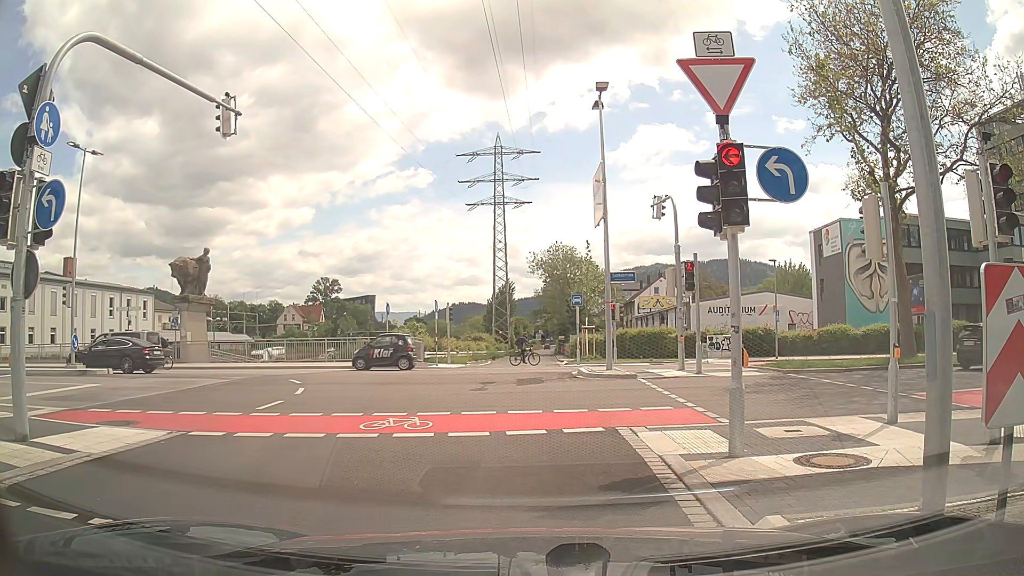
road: trunk_link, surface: asphalt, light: Day
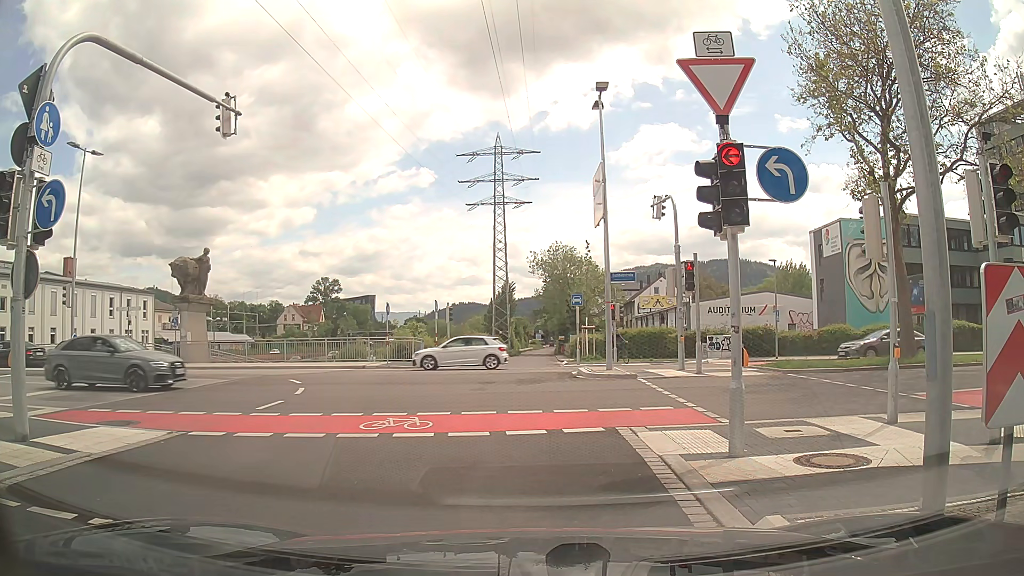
(0.0, 0.0) m; 0°
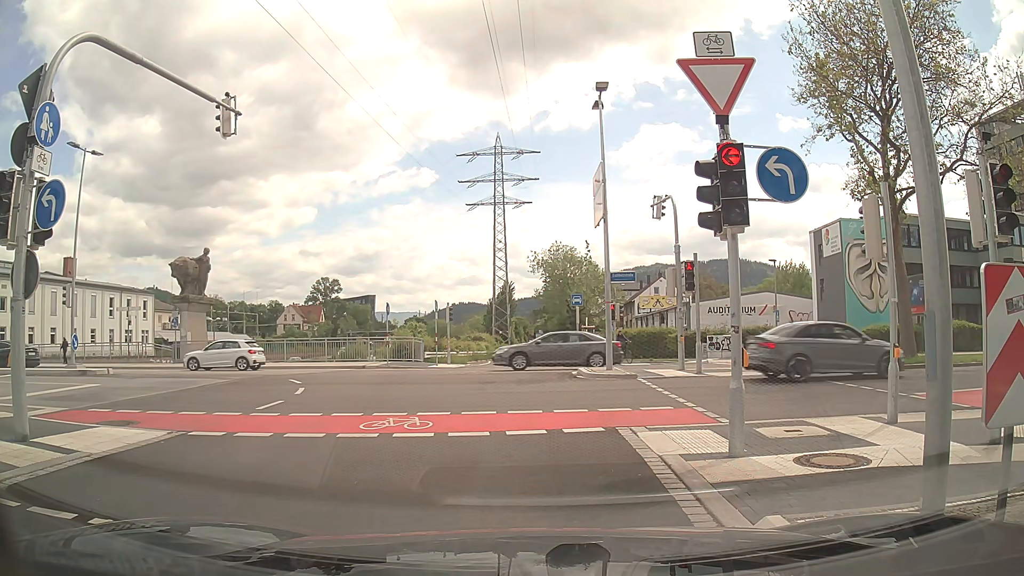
(0.0, 0.0) m; 0°
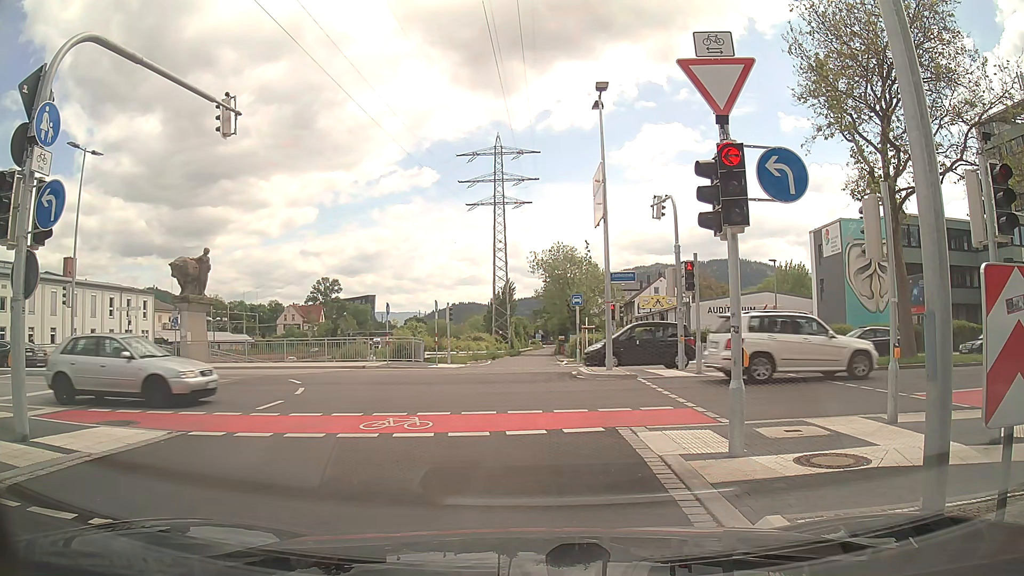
(0.0, 0.0) m; 0°
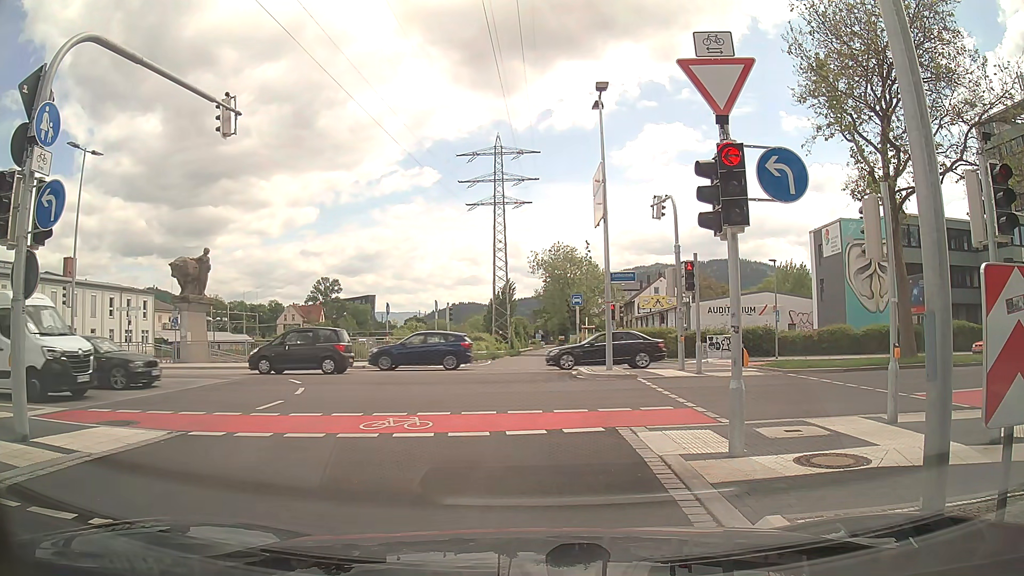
(0.0, 0.0) m; 0°
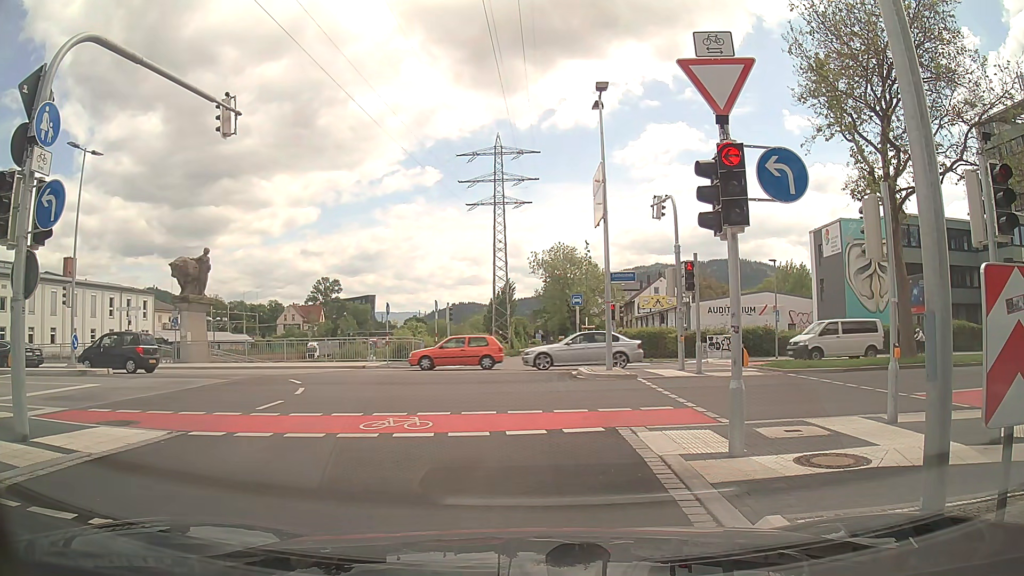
(0.0, 0.0) m; 0°
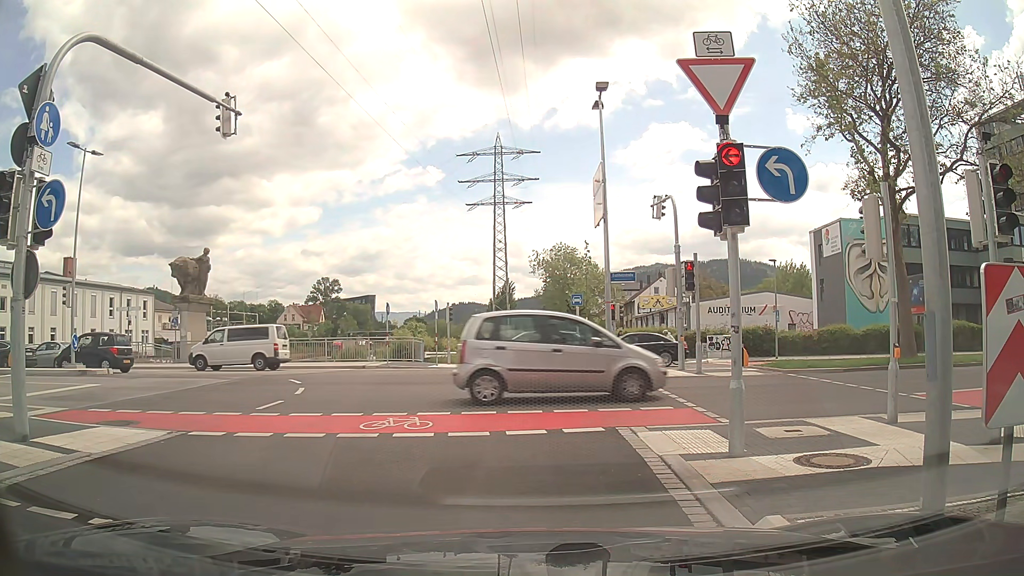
(0.0, 0.0) m; 0°
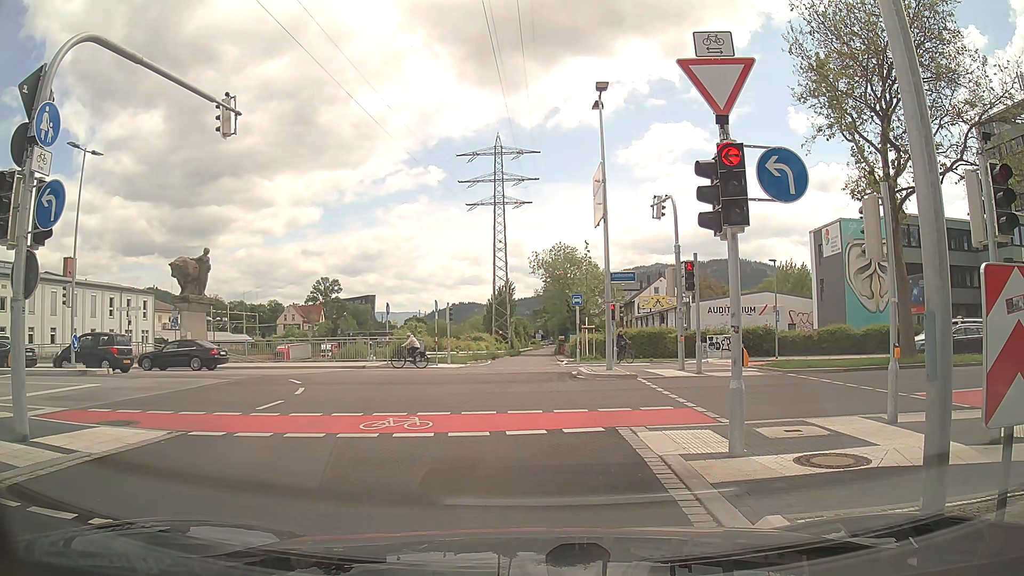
(0.0, 0.0) m; 0°
